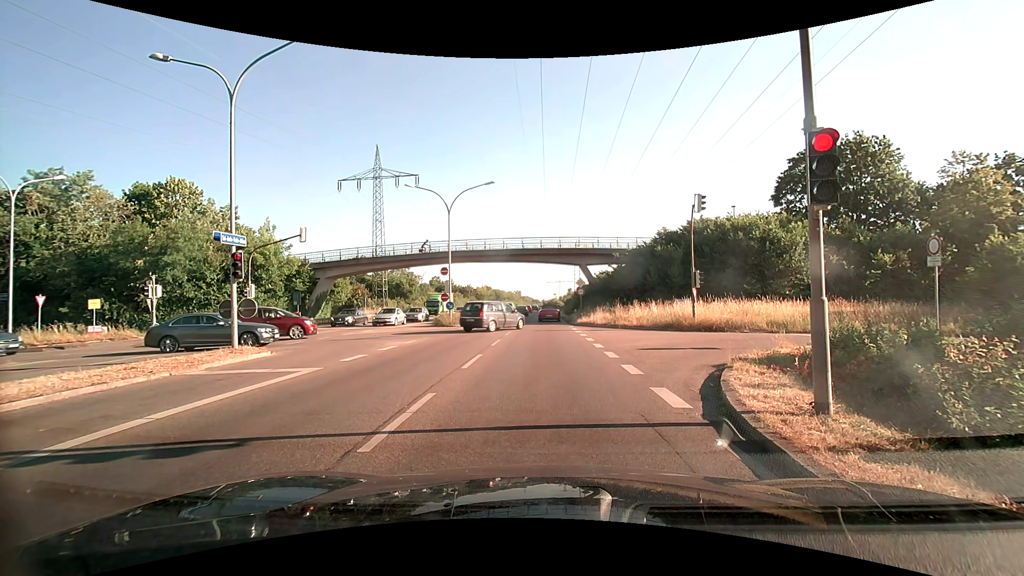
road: primary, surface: asphalt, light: Day
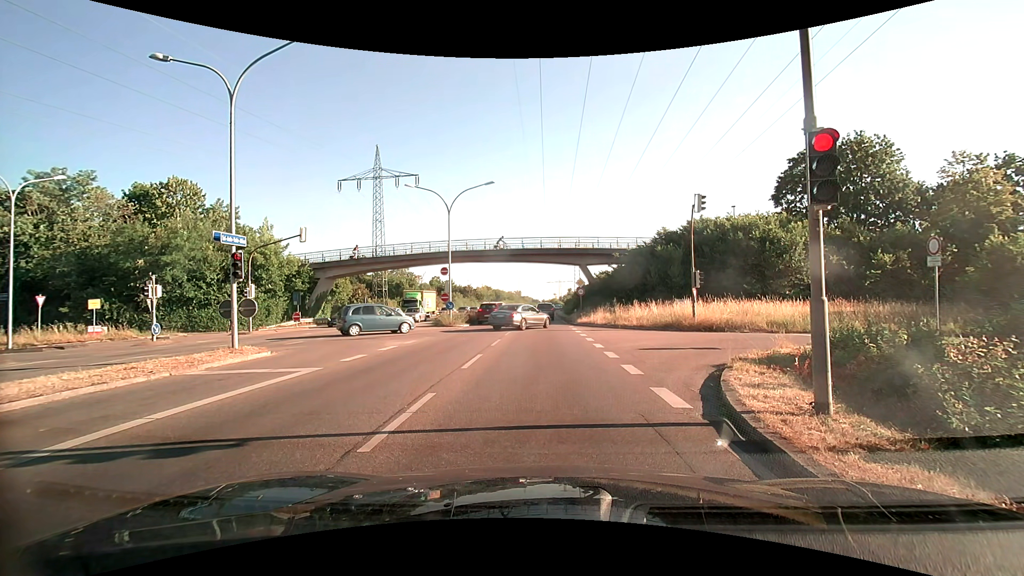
(0.0, 0.0) m; 0°
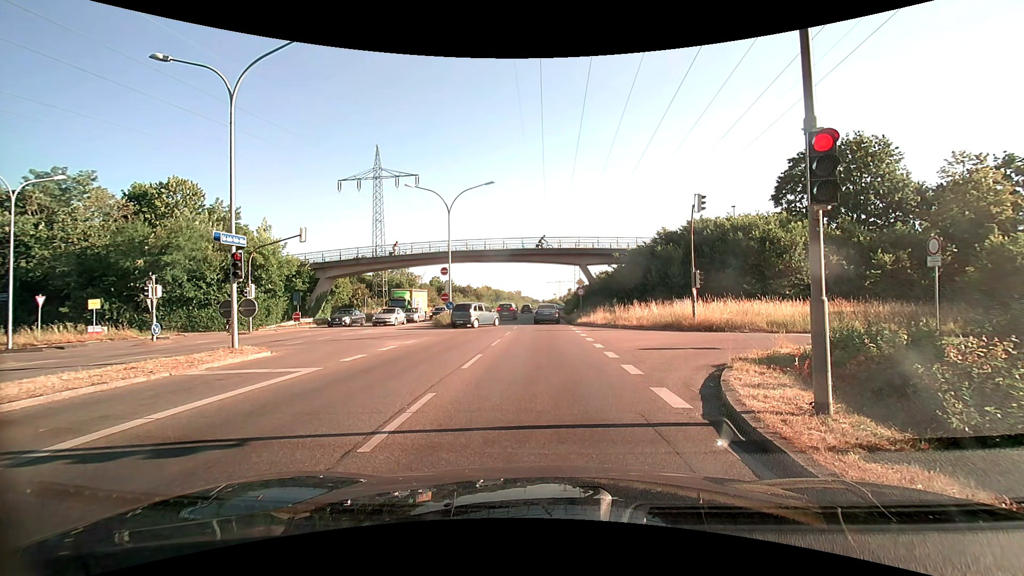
(0.0, 0.0) m; 0°
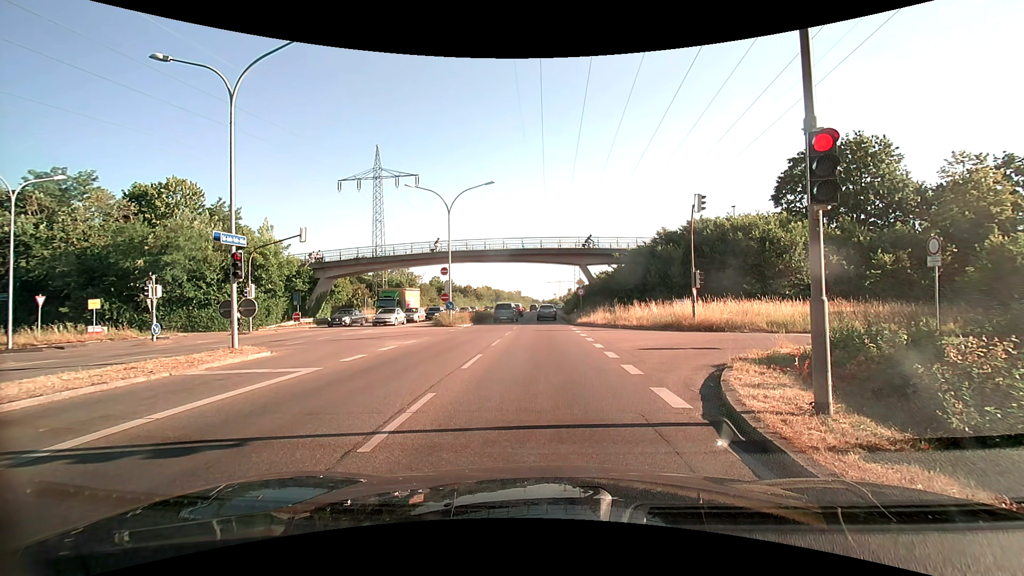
(0.0, 0.0) m; 0°
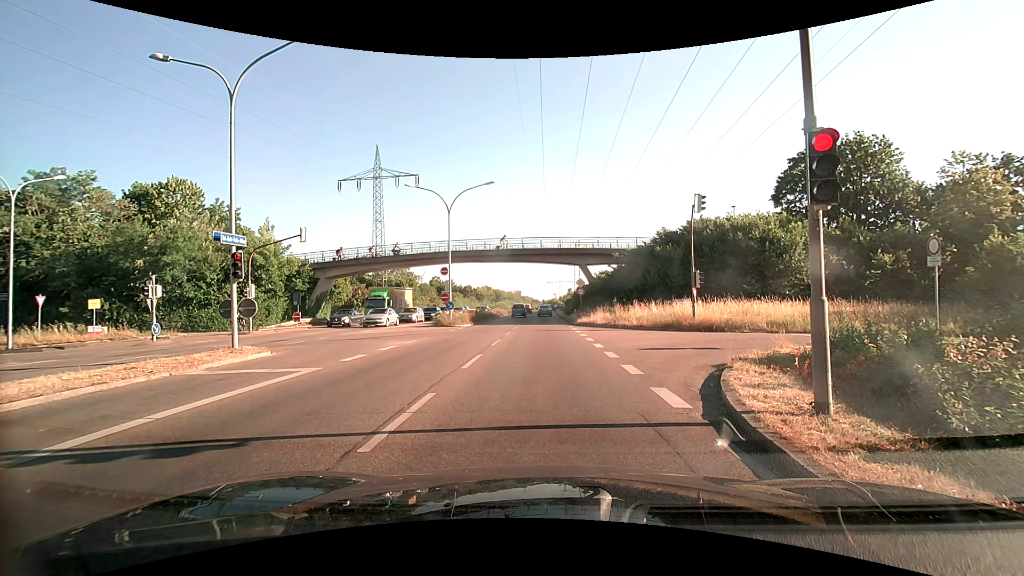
(0.0, 0.0) m; 0°
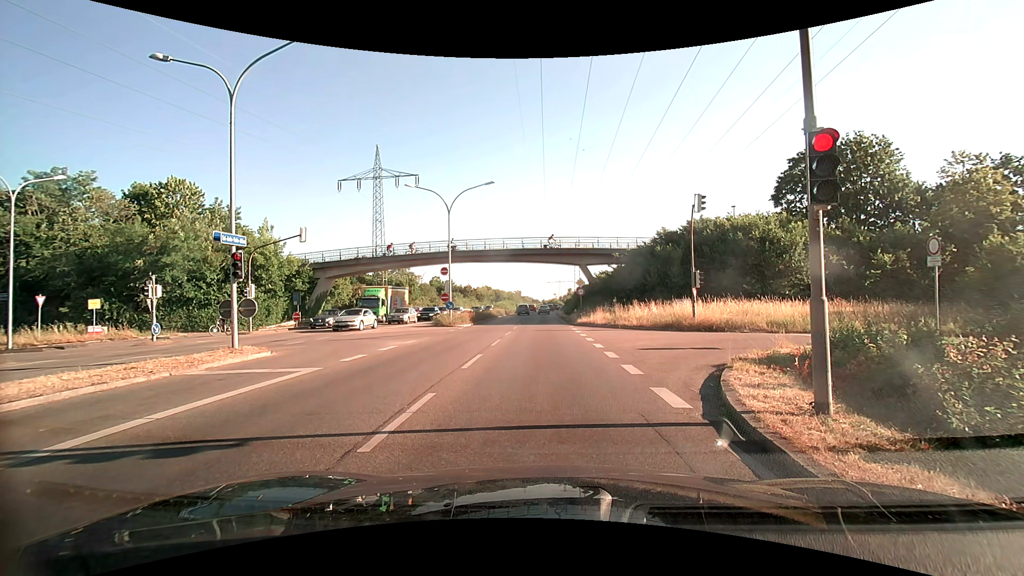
(0.0, 0.0) m; 0°
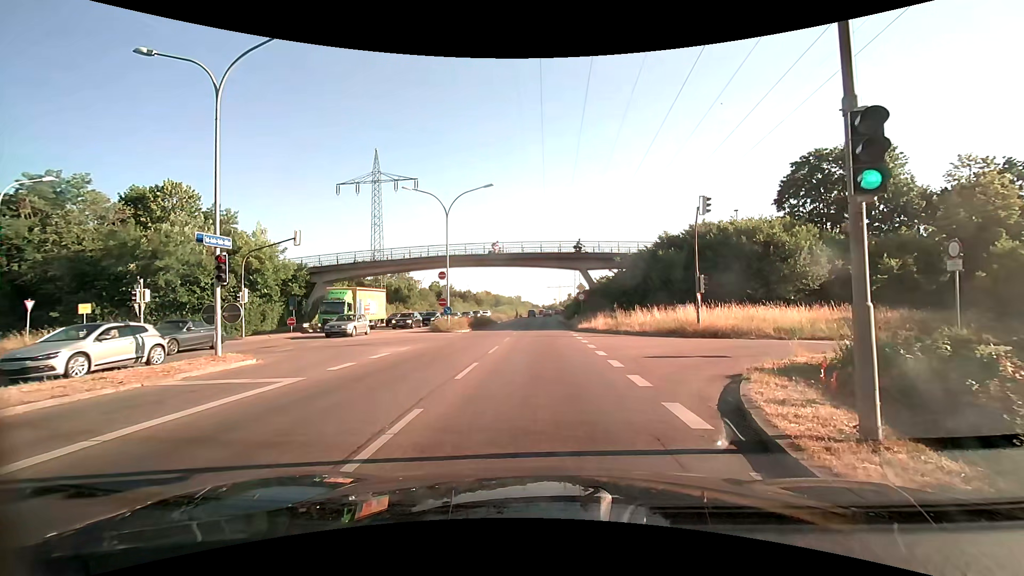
(0.0, +0.9) m; +1°
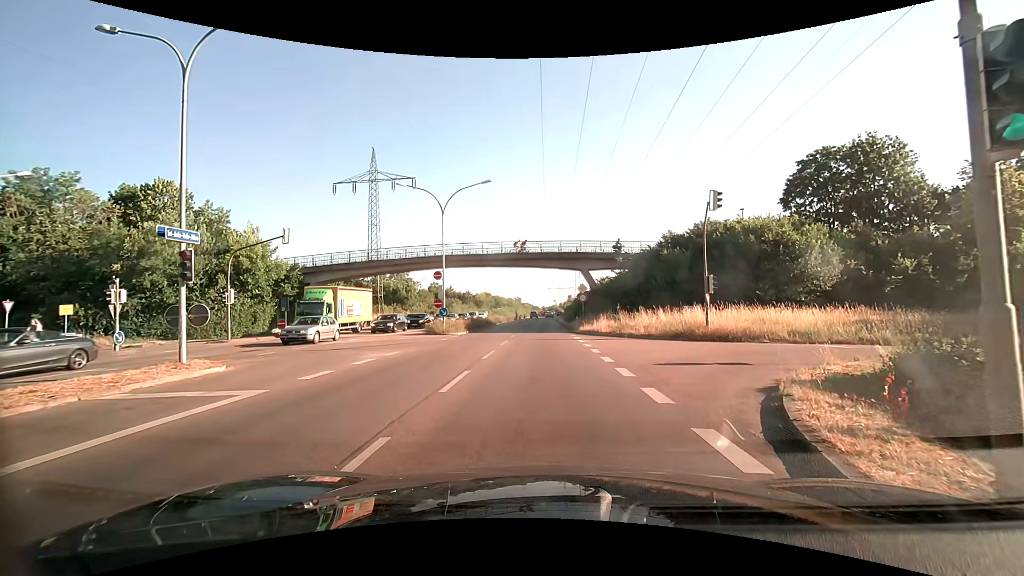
(0.0, +1.6) m; 0°
